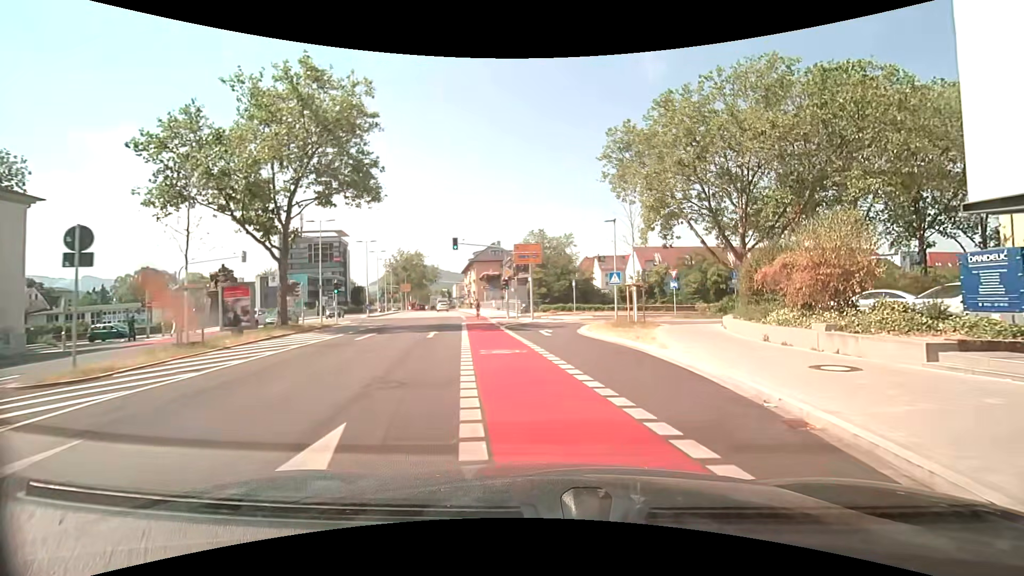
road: secondary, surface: asphalt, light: Day
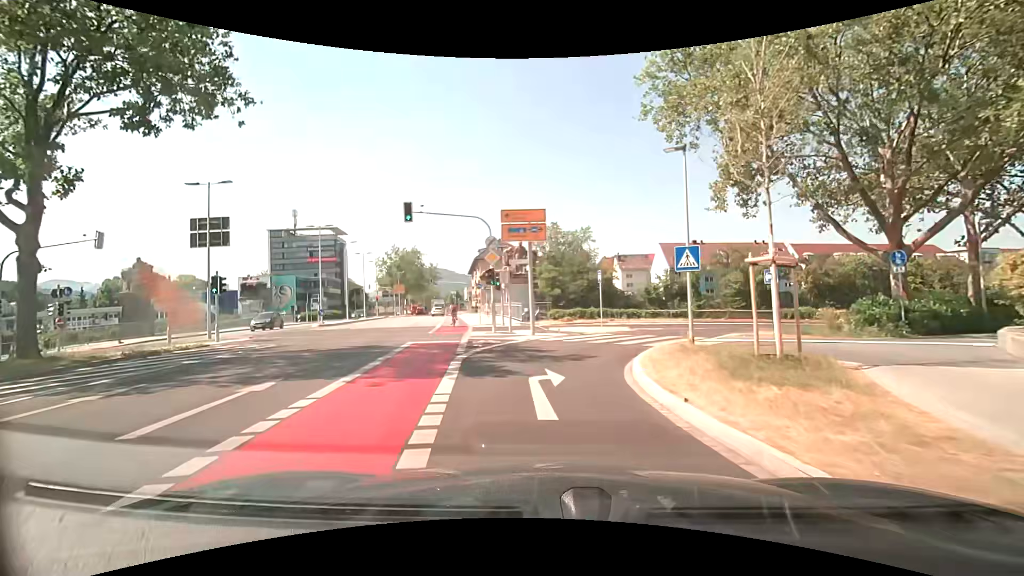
(+0.4, +14.3) m; -2°
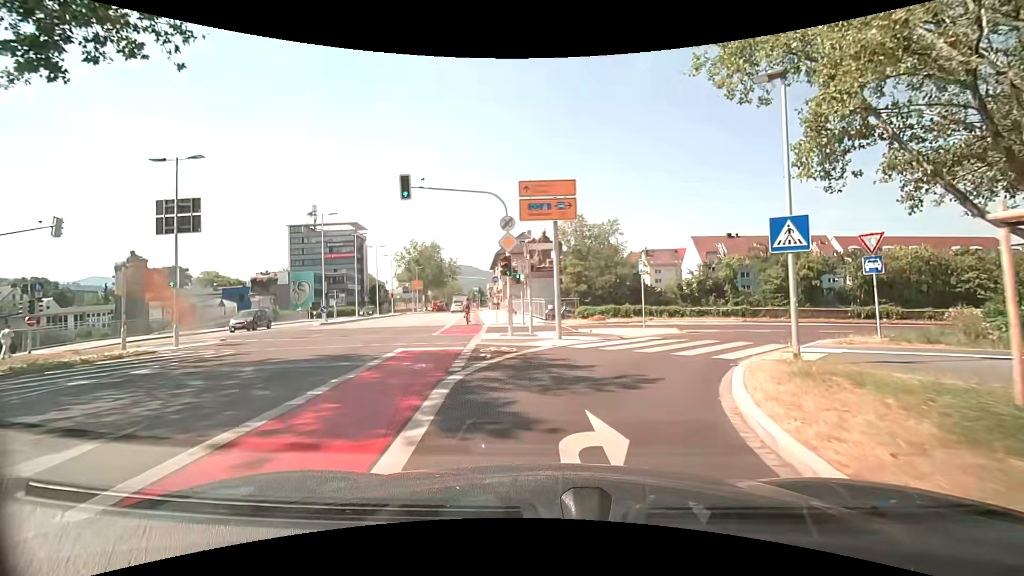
(-0.2, +4.5) m; -3°
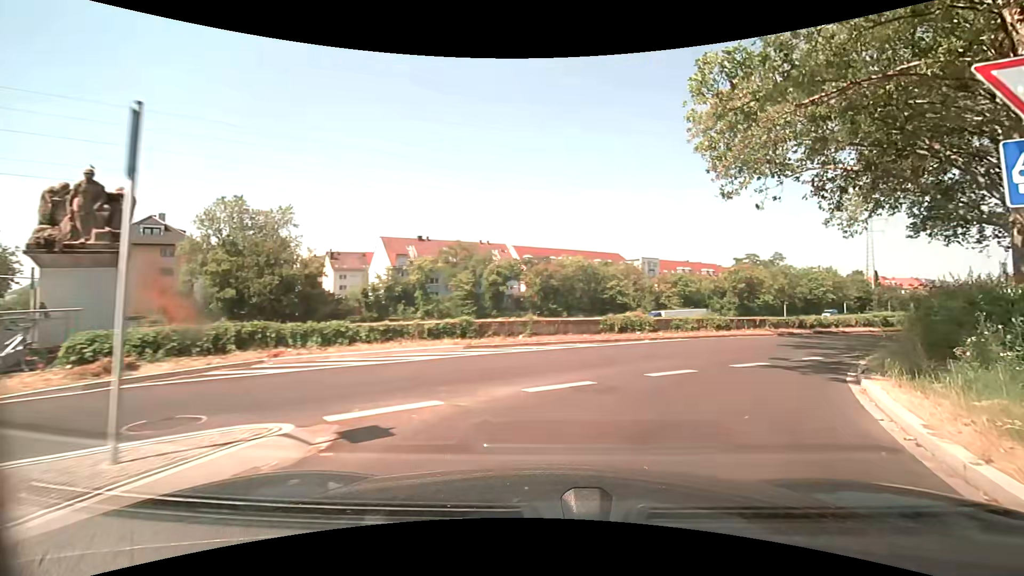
(+4.0, +16.0) m; +35°
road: secondary_link
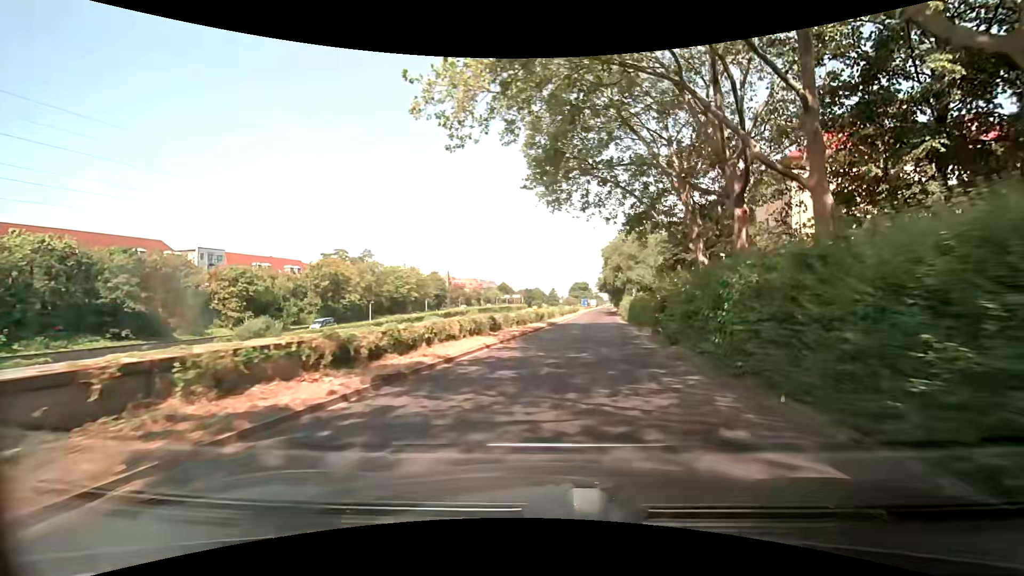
(+10.2, +22.1) m; +43°
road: trunk_link
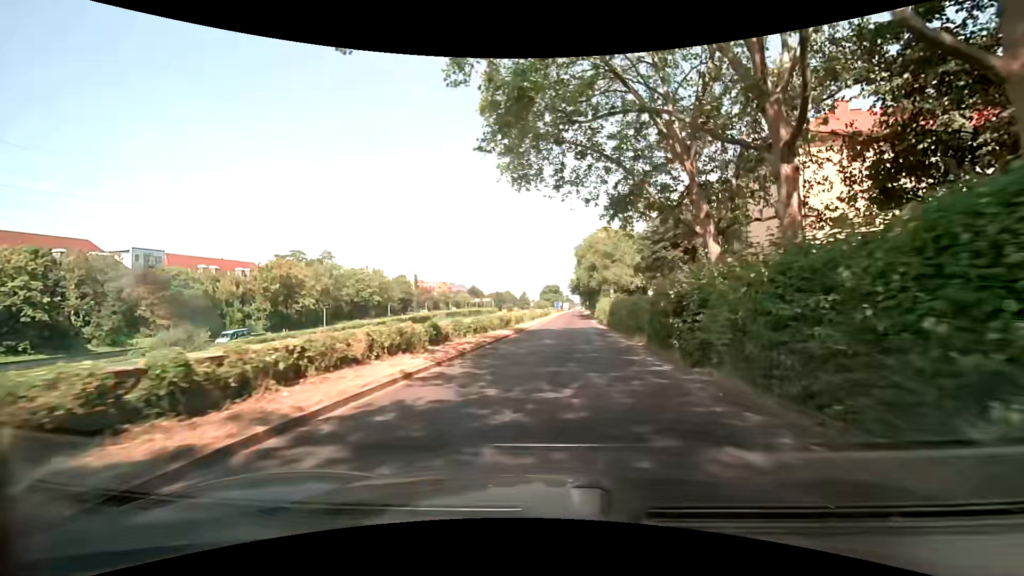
(+0.2, +6.3) m; +4°
(0, +10) (0, +20) (+1, +30) (+1, +40) (+1, +50) (+2, +60) (+2, +70) (+3, +80) (+3, +90) (+4, +100) m
